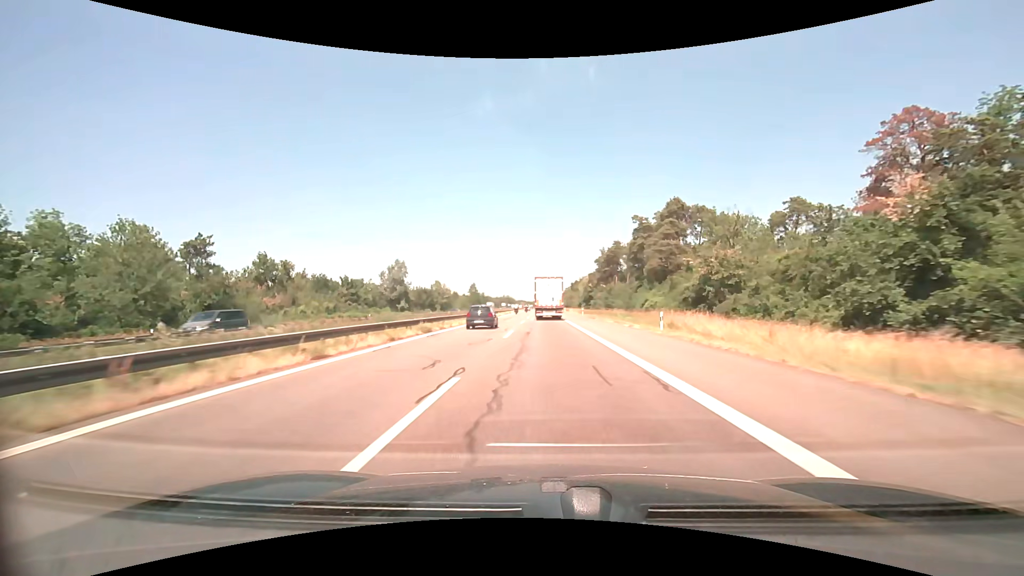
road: motorway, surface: asphalt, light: Day
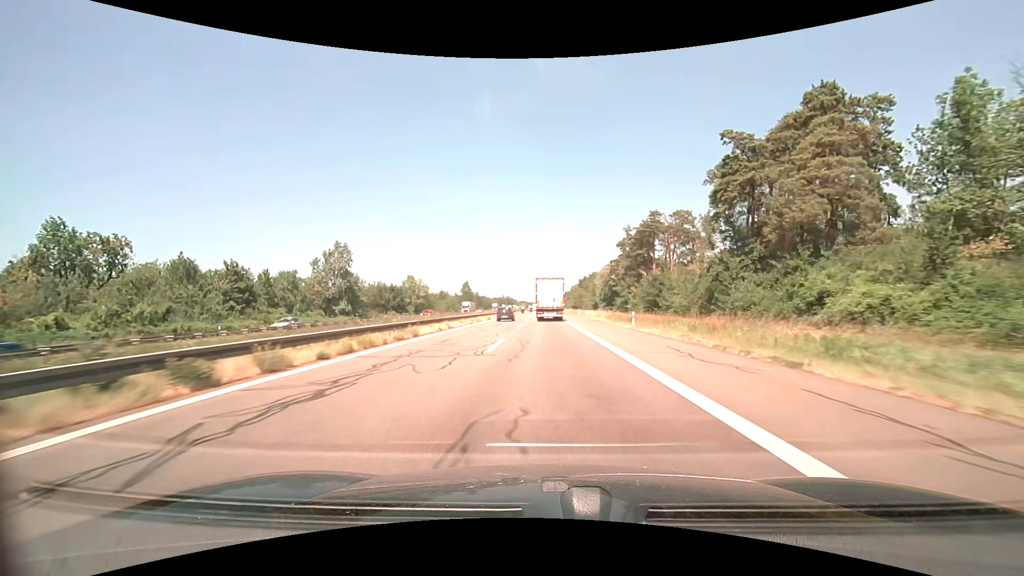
(-0.2, +41.9) m; 0°
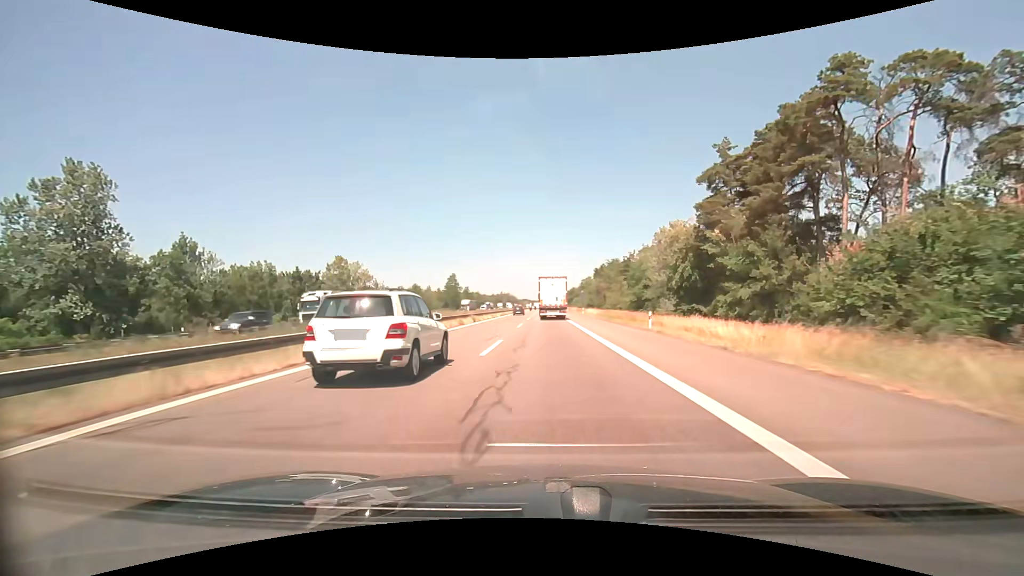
(-0.1, +55.3) m; 0°
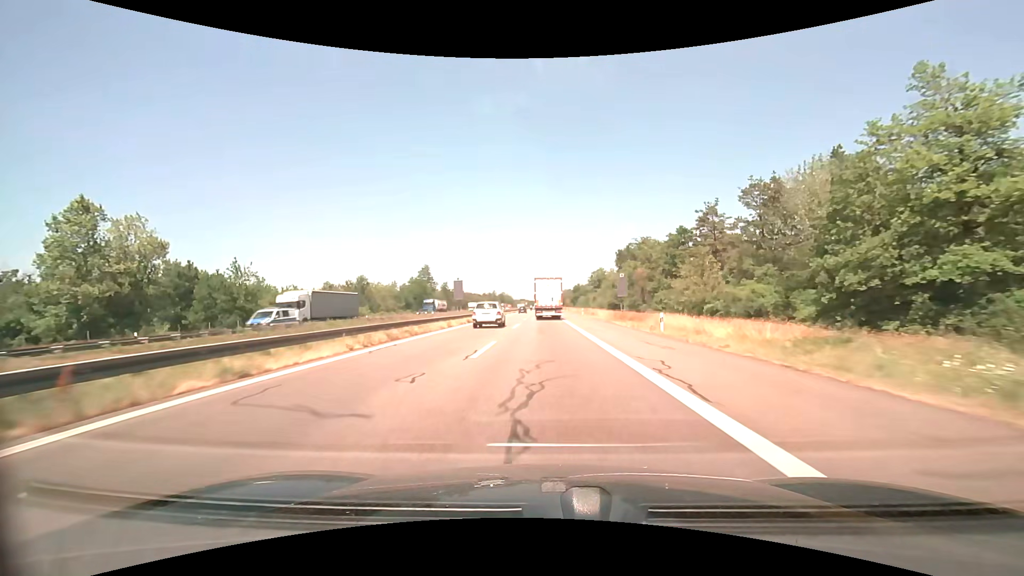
(+0.1, +54.4) m; 0°
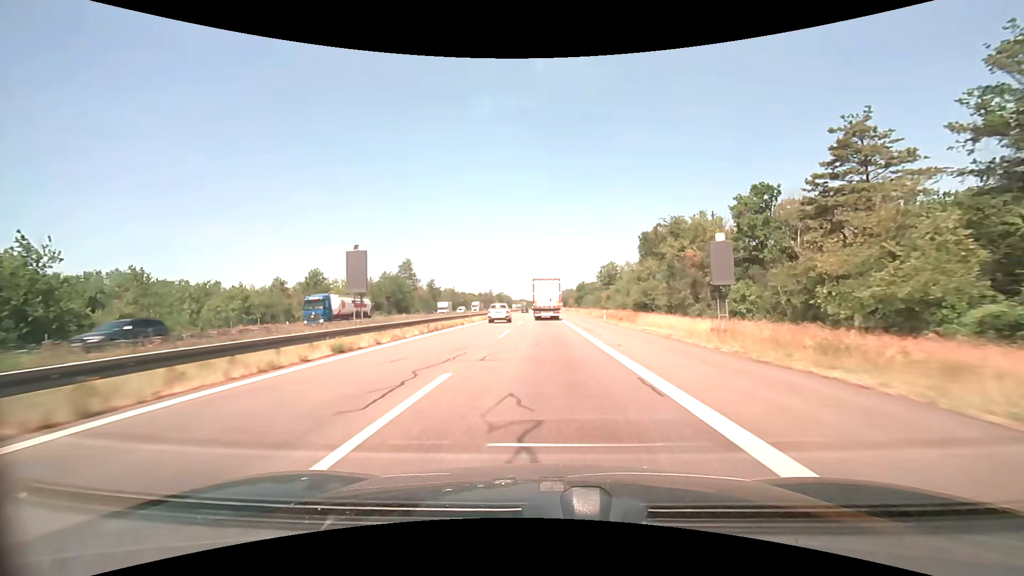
(0.0, +27.2) m; 0°
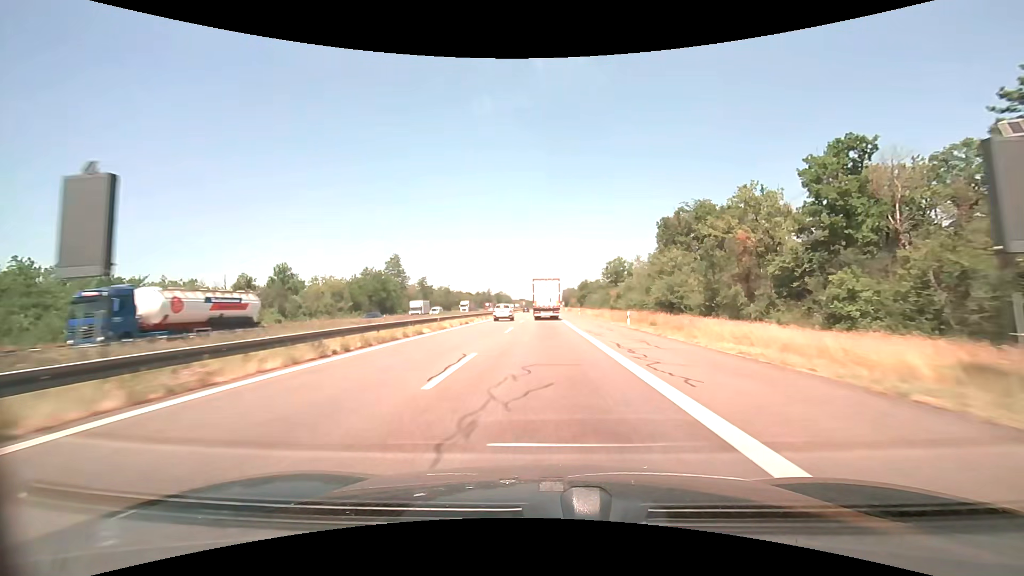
(0.0, +13.7) m; 0°
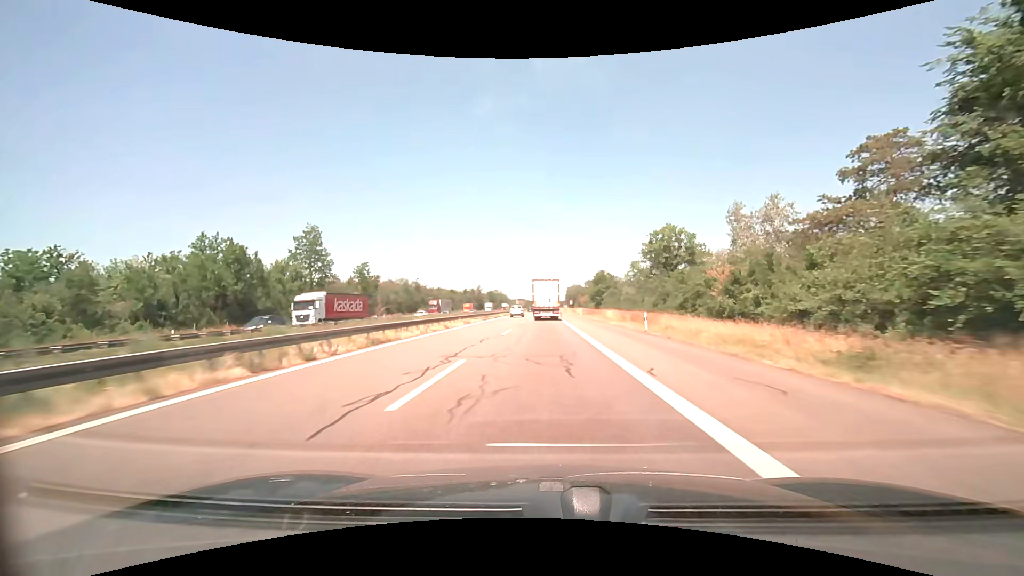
(-0.1, +55.5) m; 0°
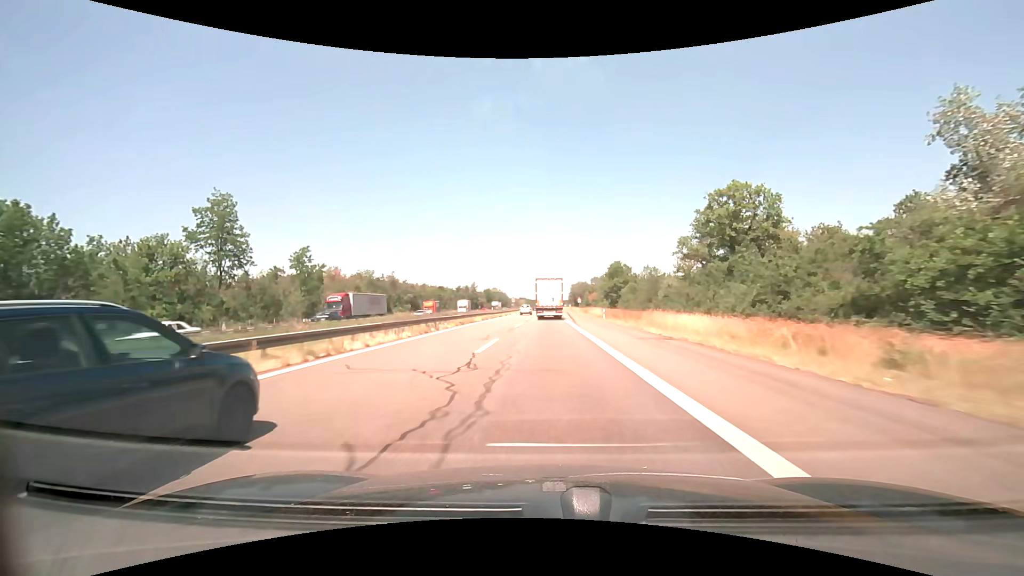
(-0.1, +28.2) m; 0°
(0, +10) (0, +20) (0, +30) (0, +40) (0, +50) (0, +60) (0, +70) (0, +80) (0, +90) (0, +100) m
